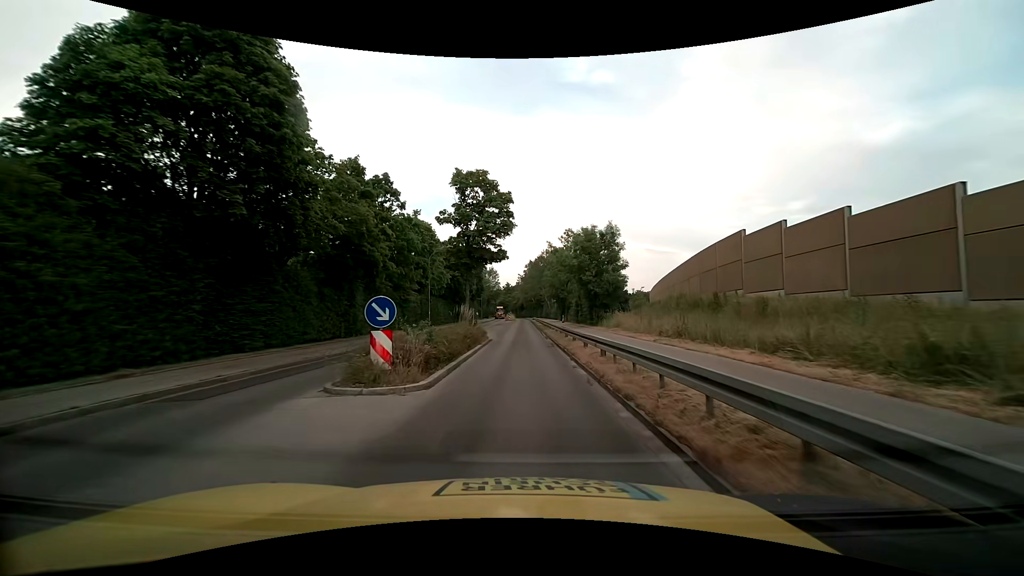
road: tertiary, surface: asphalt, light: Day
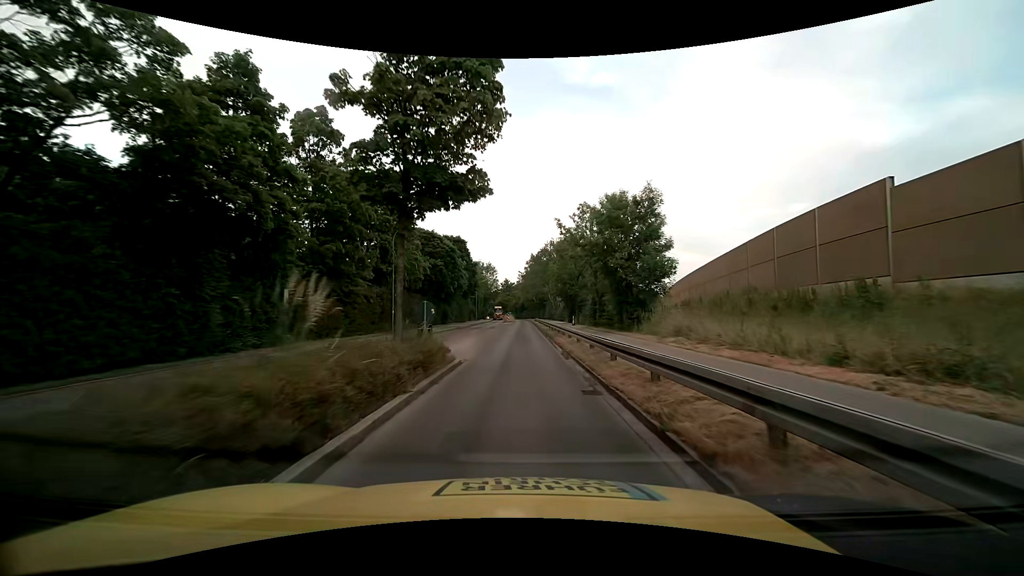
(0.0, +13.6) m; 0°
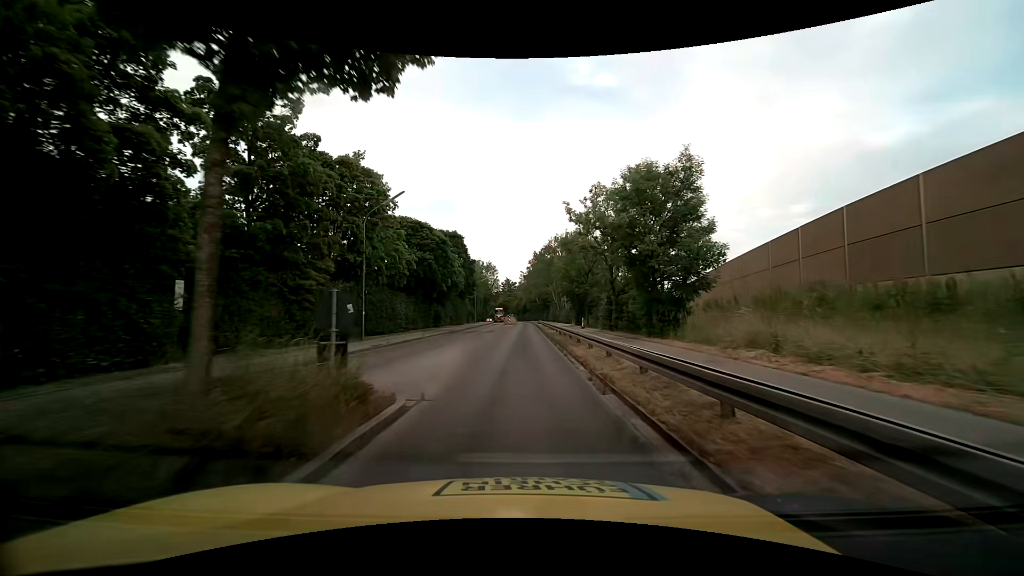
(0.0, +6.8) m; 0°
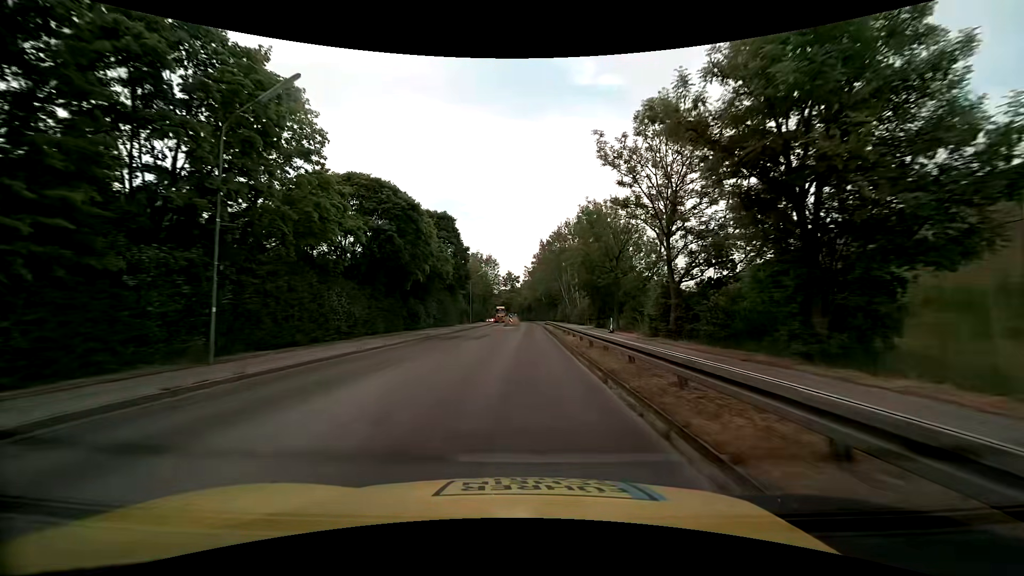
(-0.1, +13.8) m; -1°
(0, +10) (0, +20) (0, +30) (0, +40) (+1, +50) (+1, +60) (+1, +70) (+1, +80) (+1, +90) (+1, +100) m
